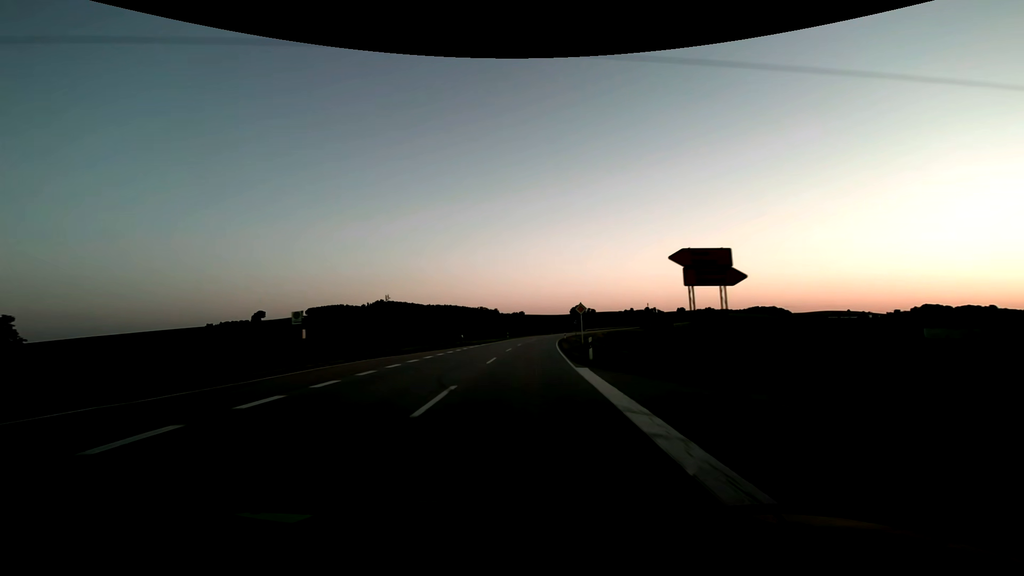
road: secondary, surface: asphalt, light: Sunrise
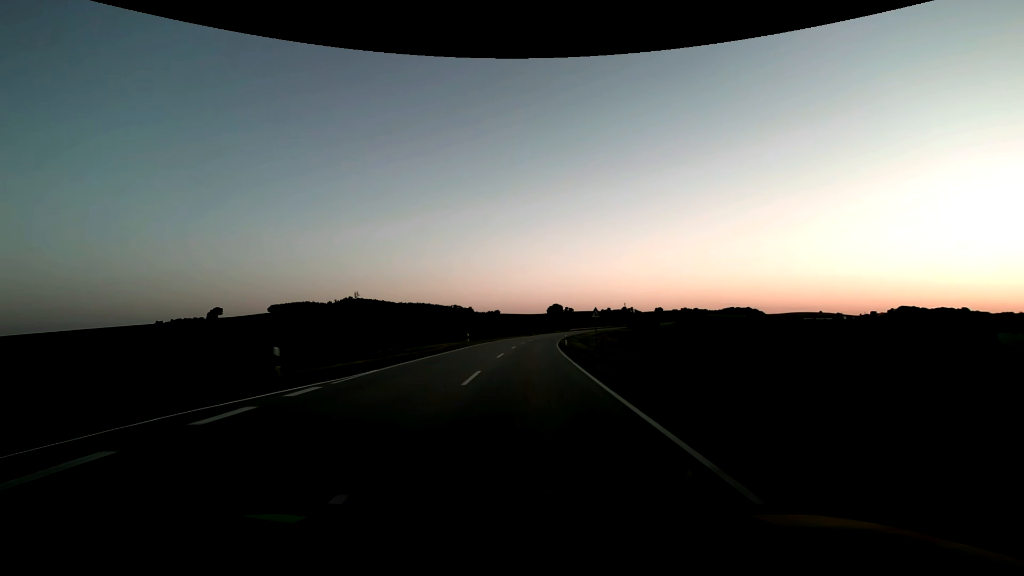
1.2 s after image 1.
(+0.6, +31.6) m; +2°
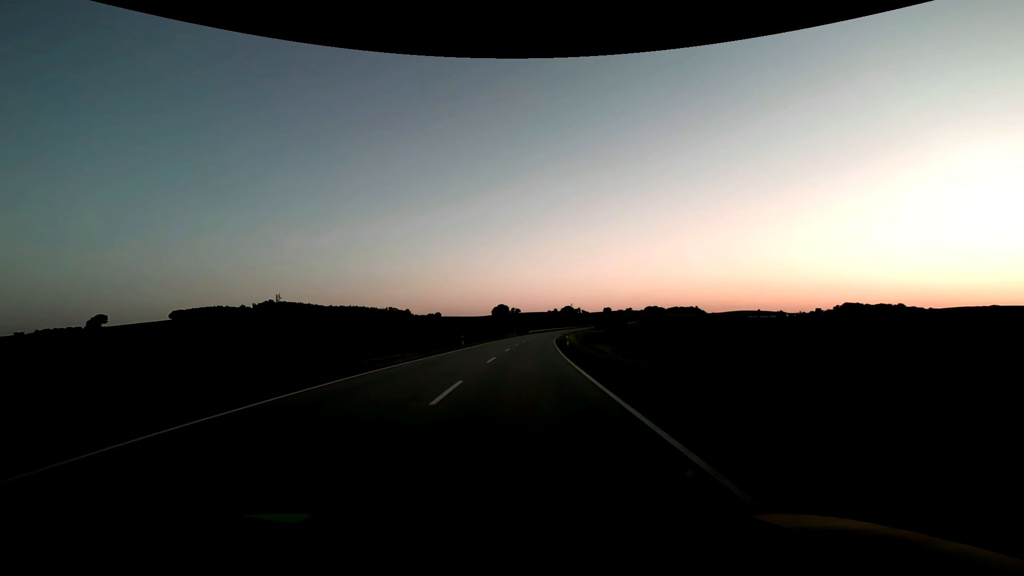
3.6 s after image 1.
(+3.5, +63.2) m; +7°
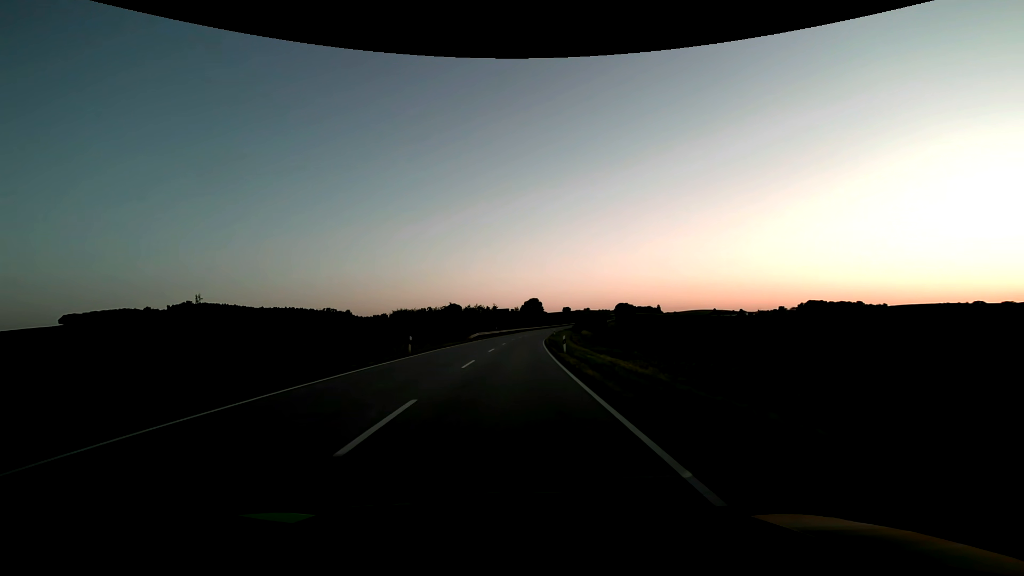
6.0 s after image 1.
(+2.9, +63.2) m; +5°
(0, +10) (0, +20) (0, +30) (+1, +40) (+1, +50) (+2, +60) (+3, +70) (+3, +80) (+4, +90) (+5, +100) m
